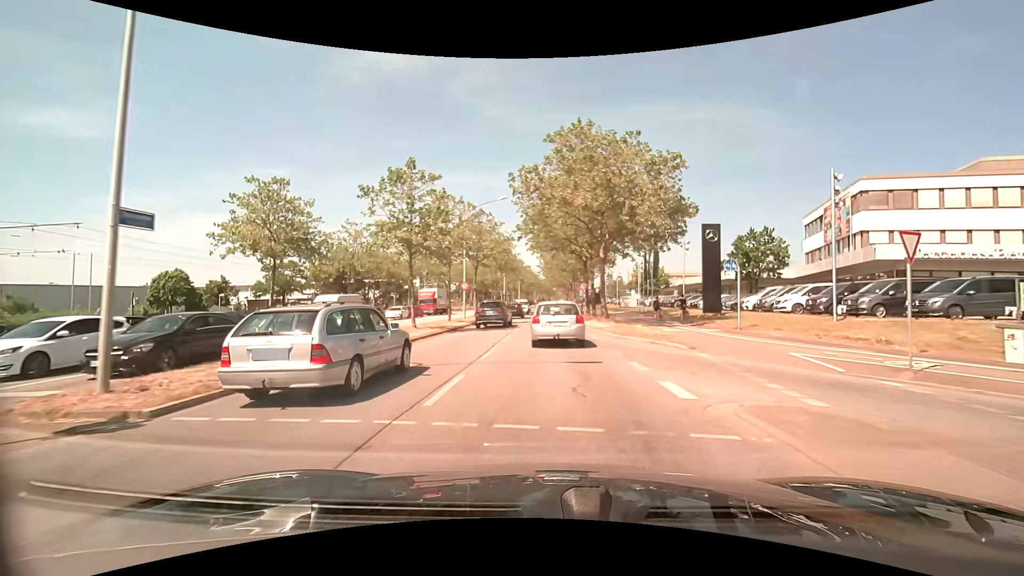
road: primary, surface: asphalt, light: Day
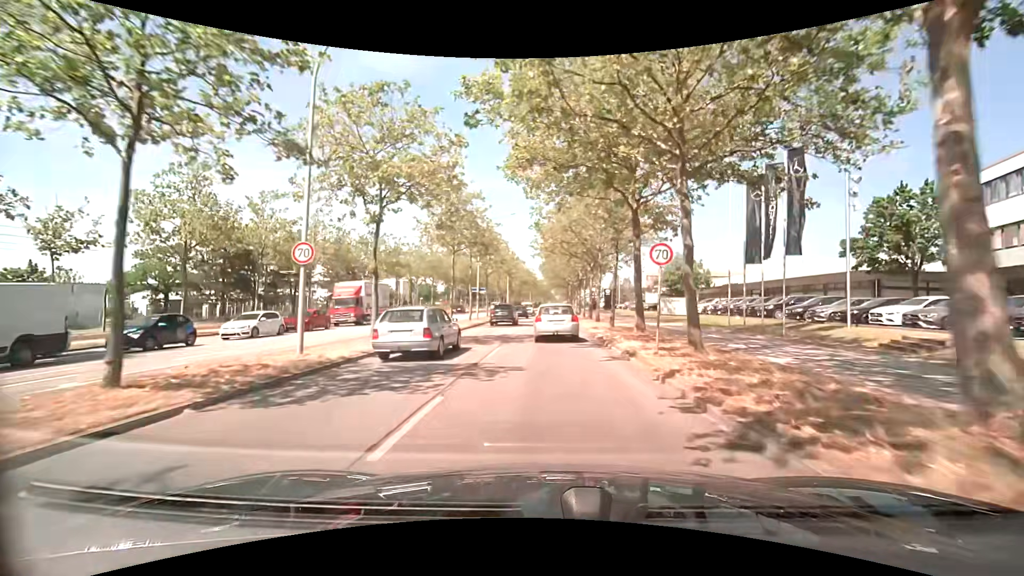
(+0.2, +26.4) m; 0°
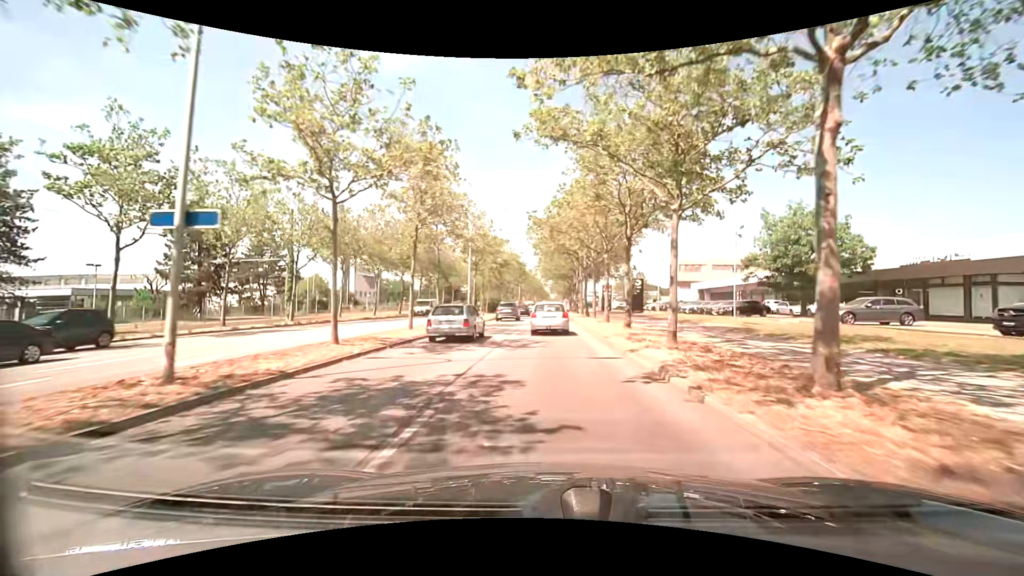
(+0.1, +37.3) m; 0°
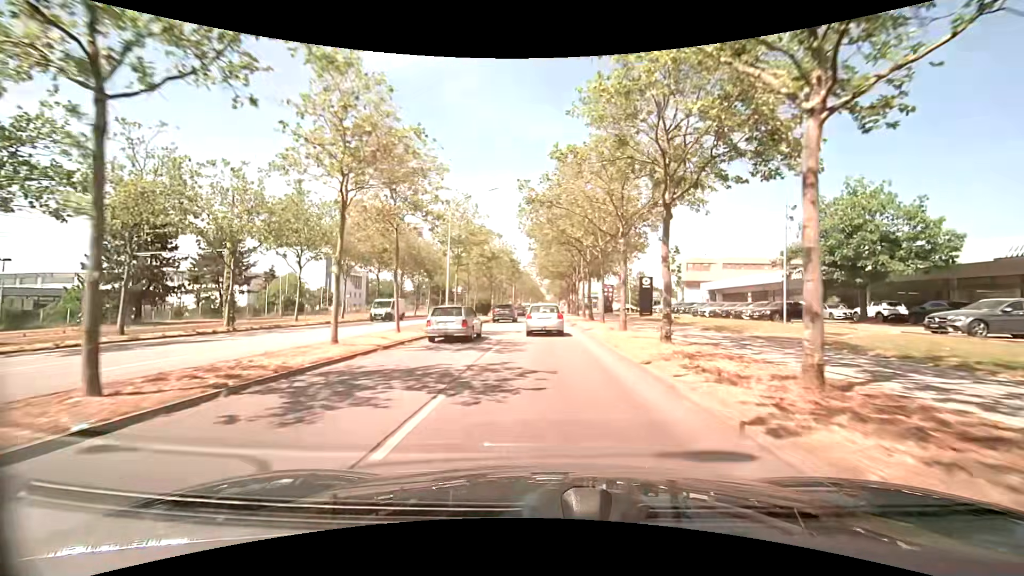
(0.0, +8.0) m; +1°
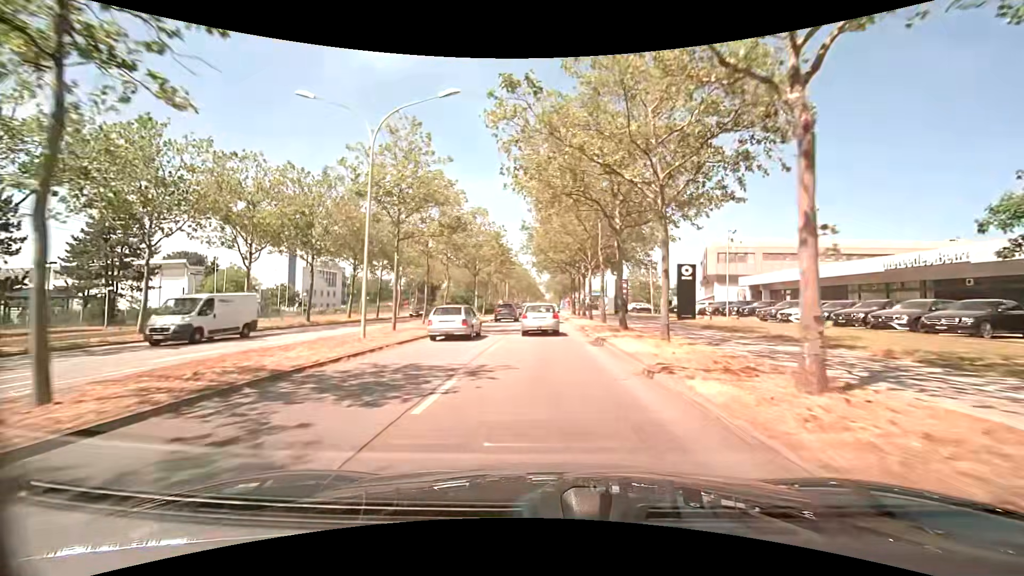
(+0.1, +16.2) m; 0°
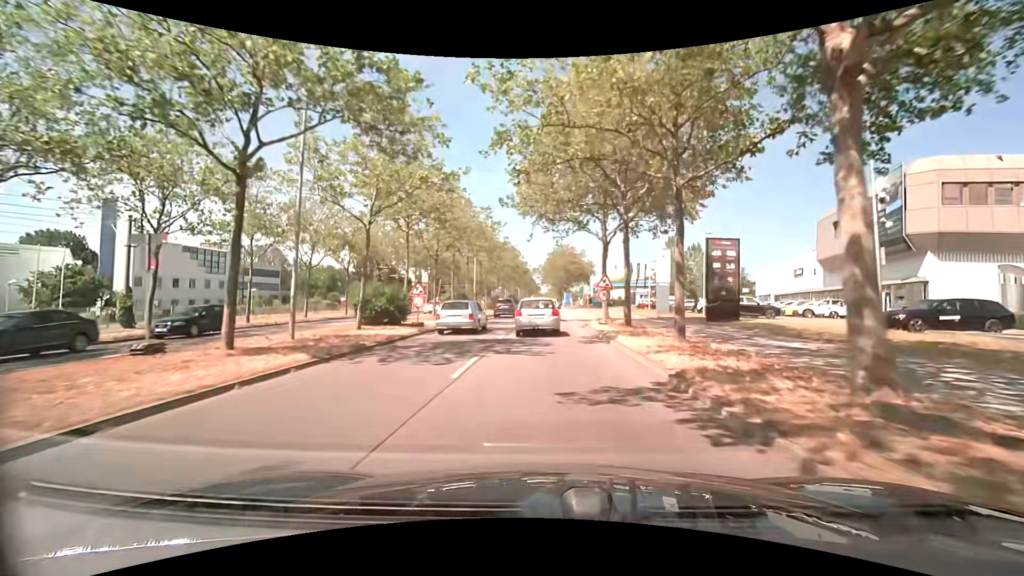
(0.0, +40.7) m; 0°
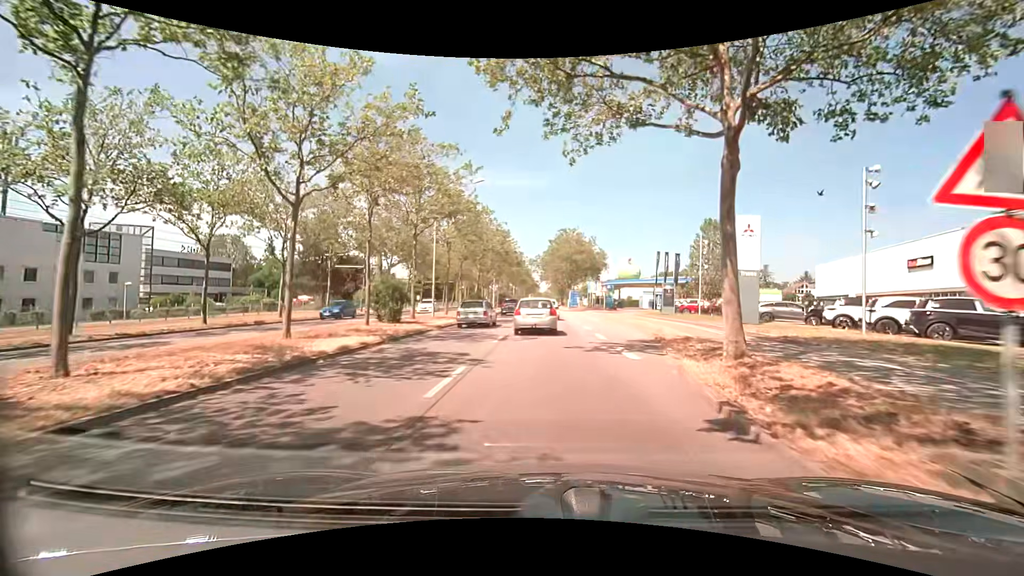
(+0.2, +19.6) m; +1°
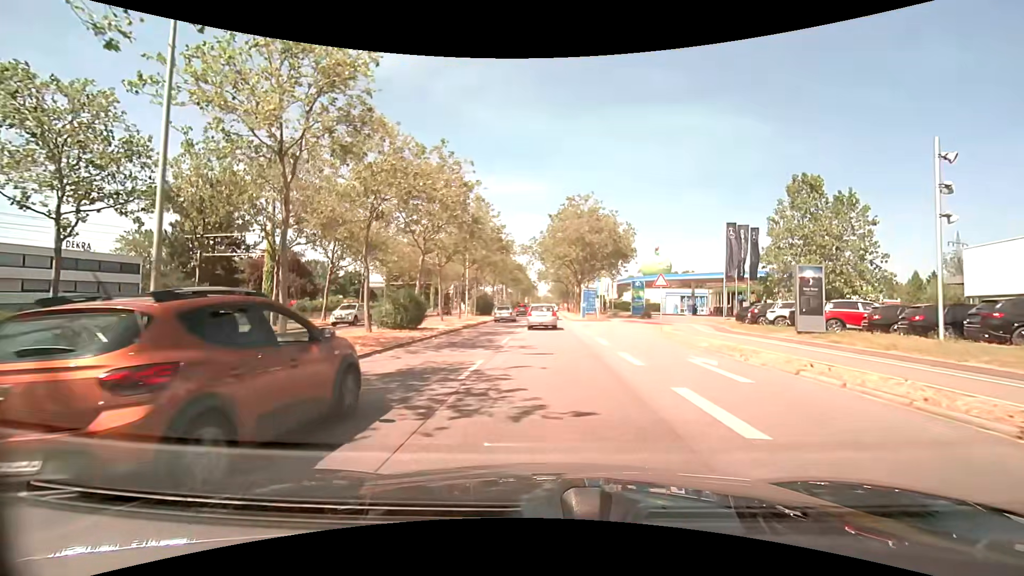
(0.0, +24.7) m; +1°
(0, +10) (0, +20) (0, +30) (0, +40) (0, +50) (0, +60) (0, +70) (0, +80) (0, +90) (0, +100) m
